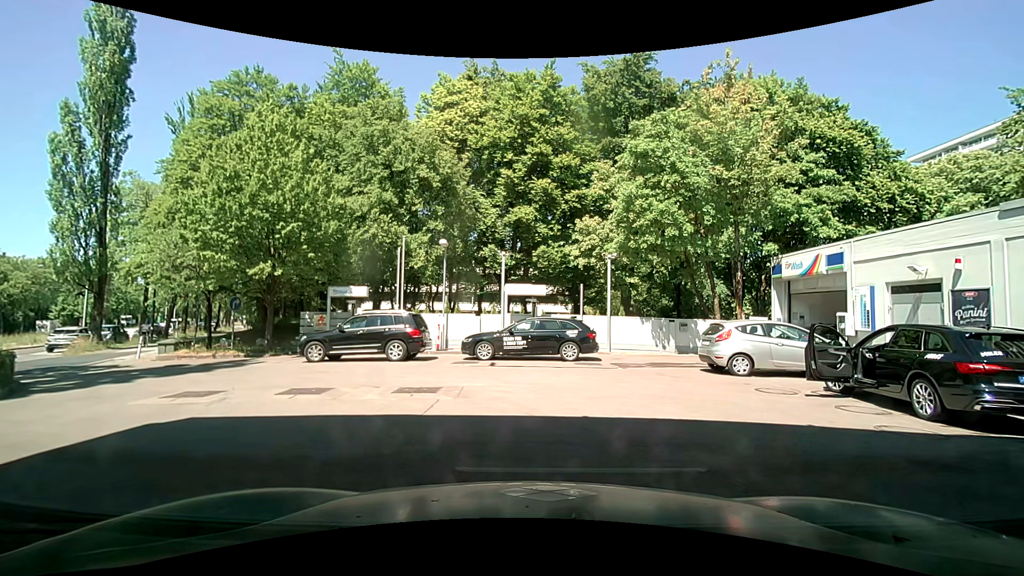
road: service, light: Day
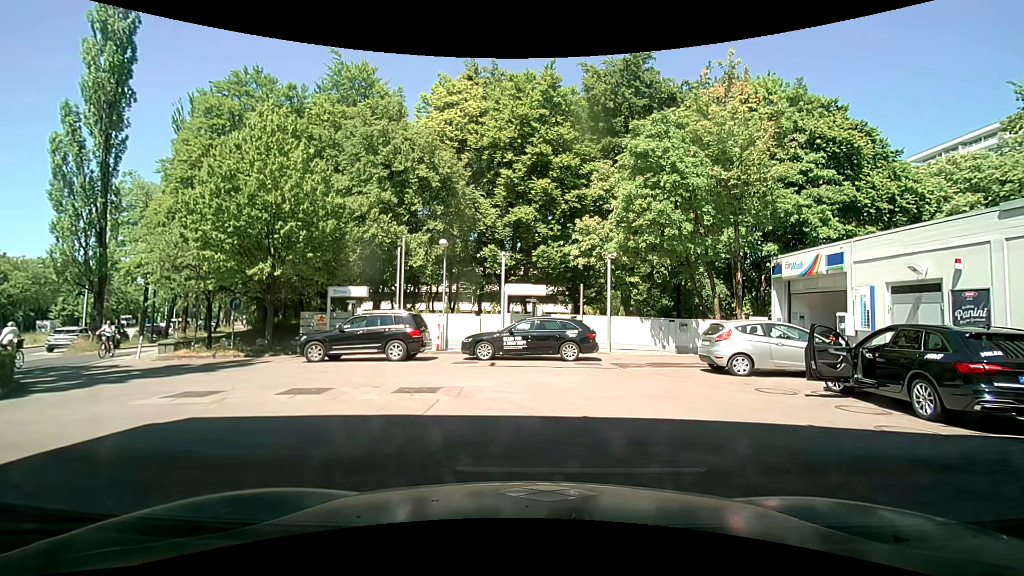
(0.0, 0.0) m; 0°
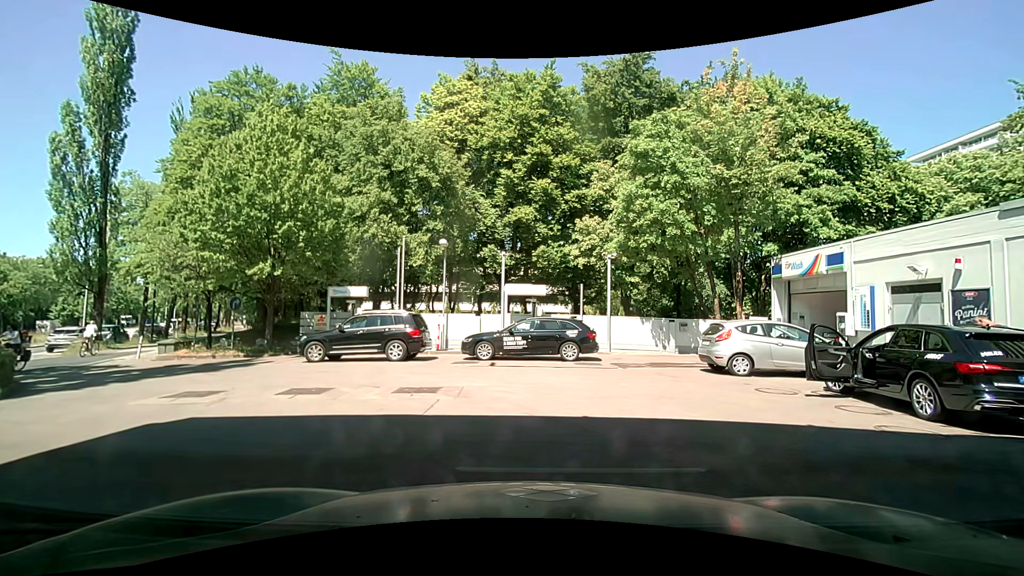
(0.0, 0.0) m; 0°
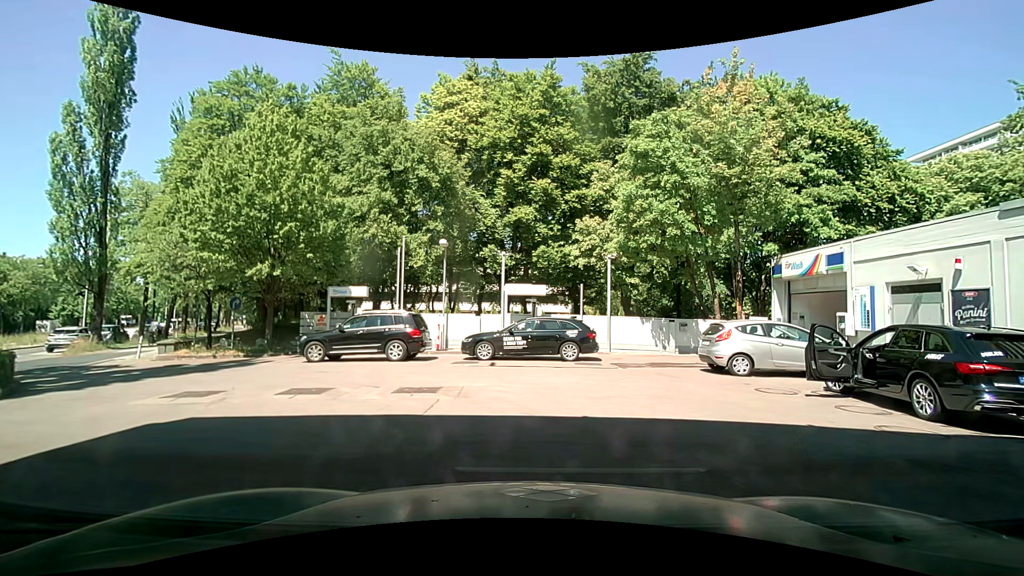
(0.0, 0.0) m; 0°
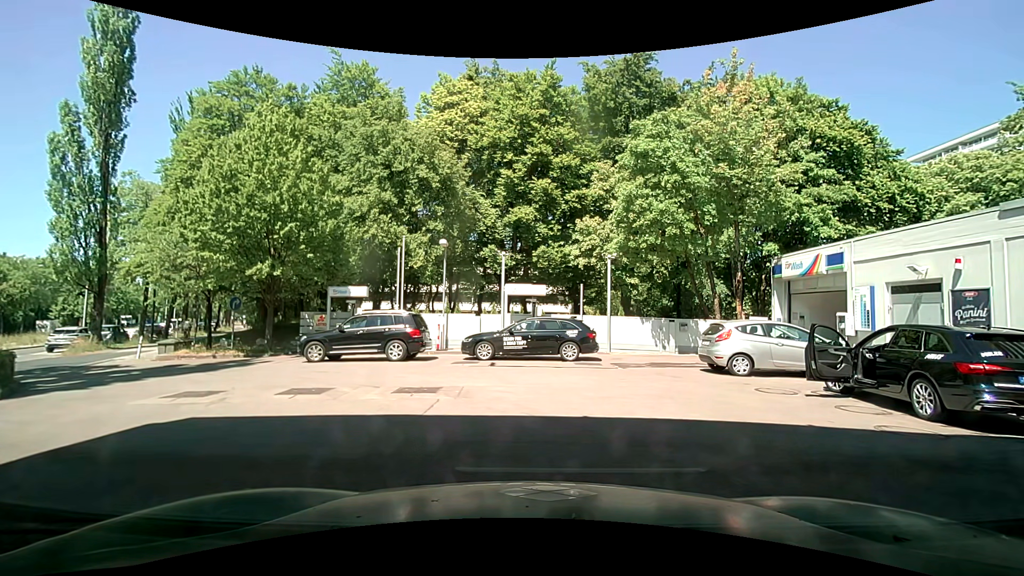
(0.0, 0.0) m; 0°
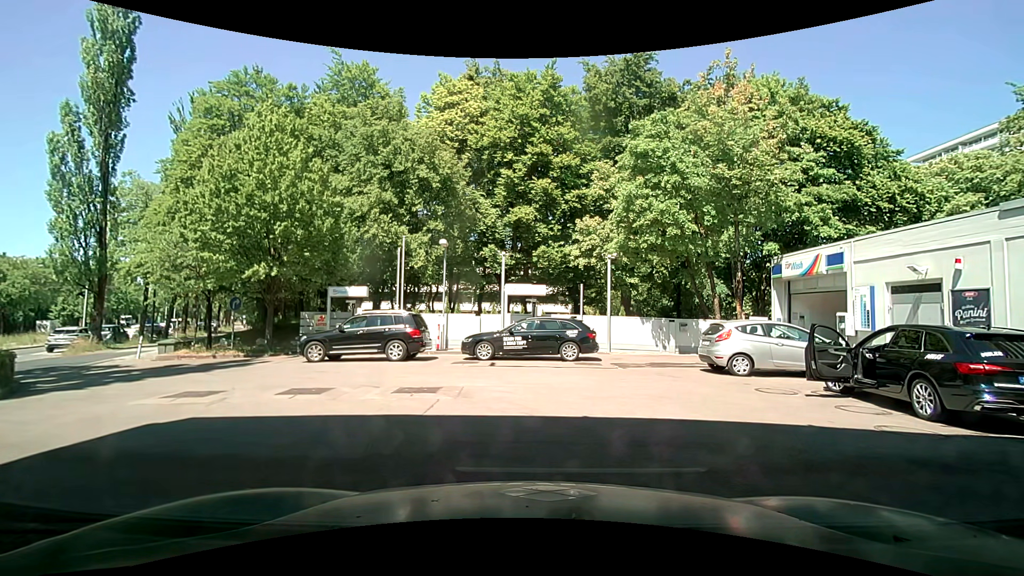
(0.0, 0.0) m; 0°
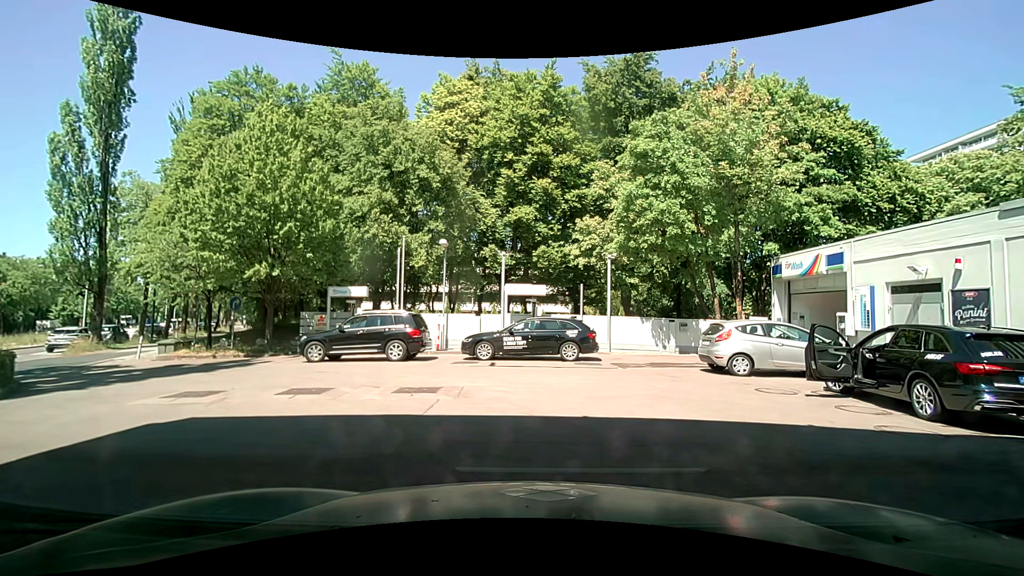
(0.0, 0.0) m; 0°
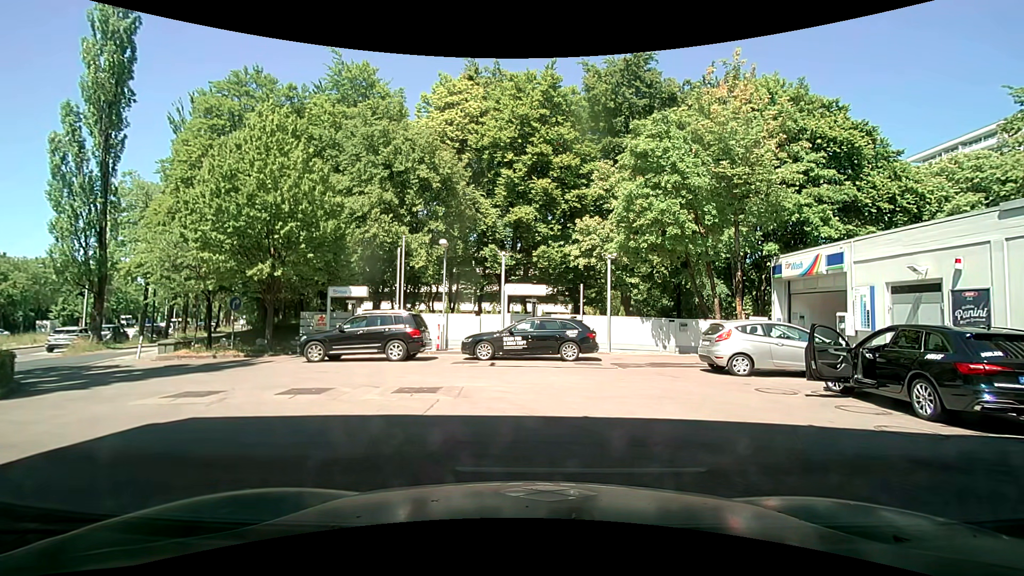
(0.0, 0.0) m; 0°
